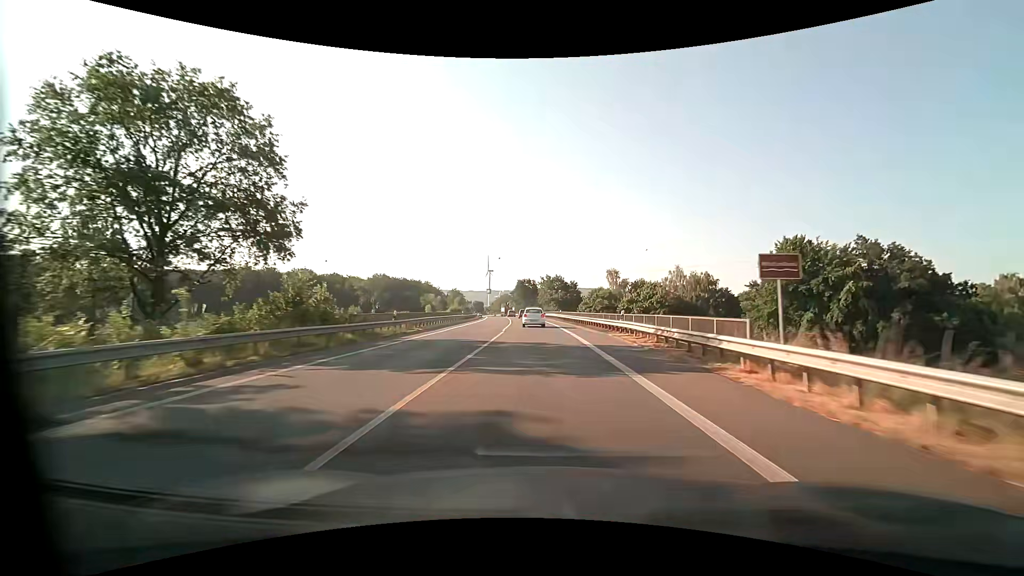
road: primary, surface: asphalt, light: Day
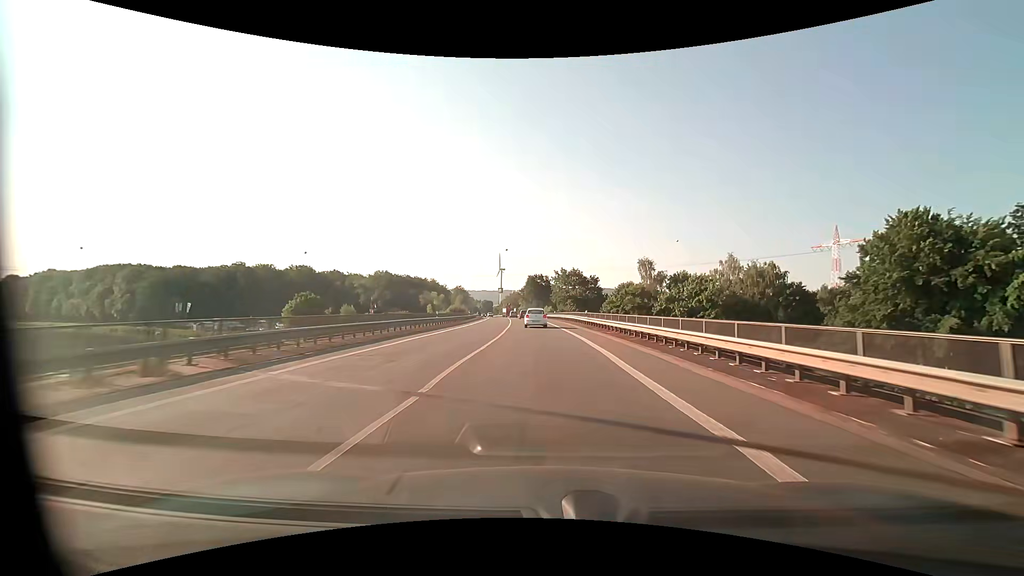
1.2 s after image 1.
(-0.3, +22.2) m; -1°
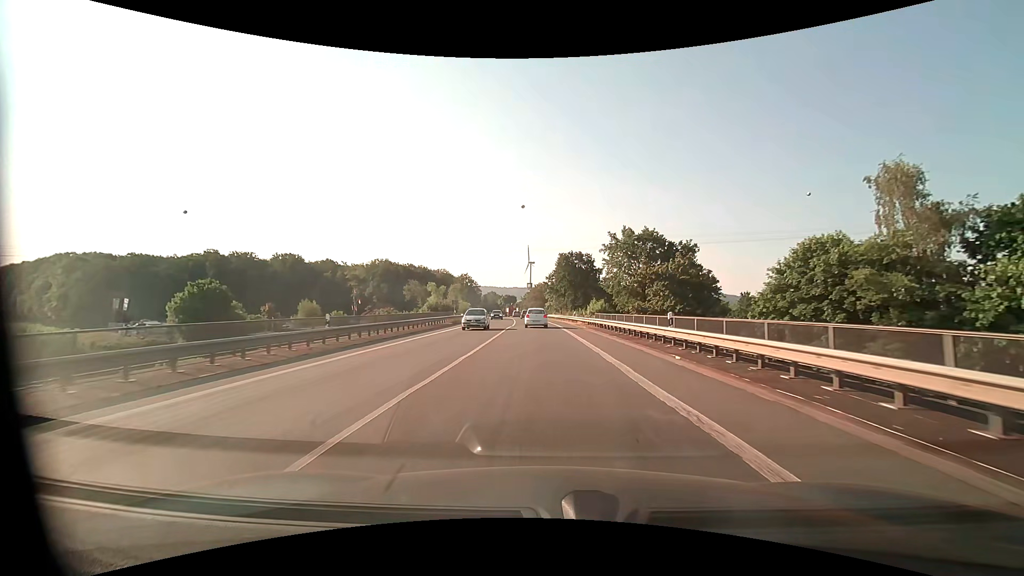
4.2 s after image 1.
(-1.7, +55.9) m; -4°
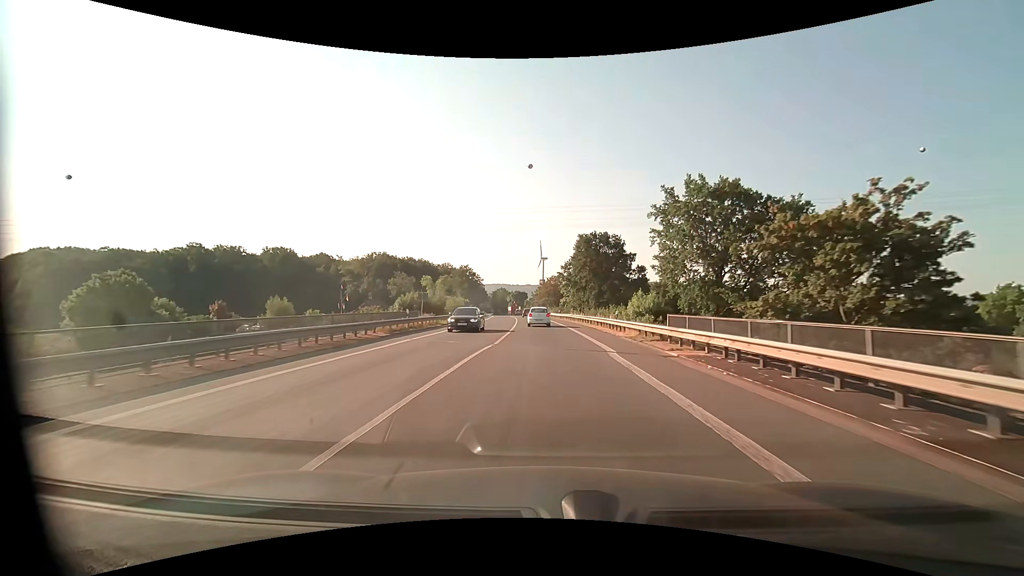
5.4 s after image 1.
(-0.3, +22.6) m; -1°
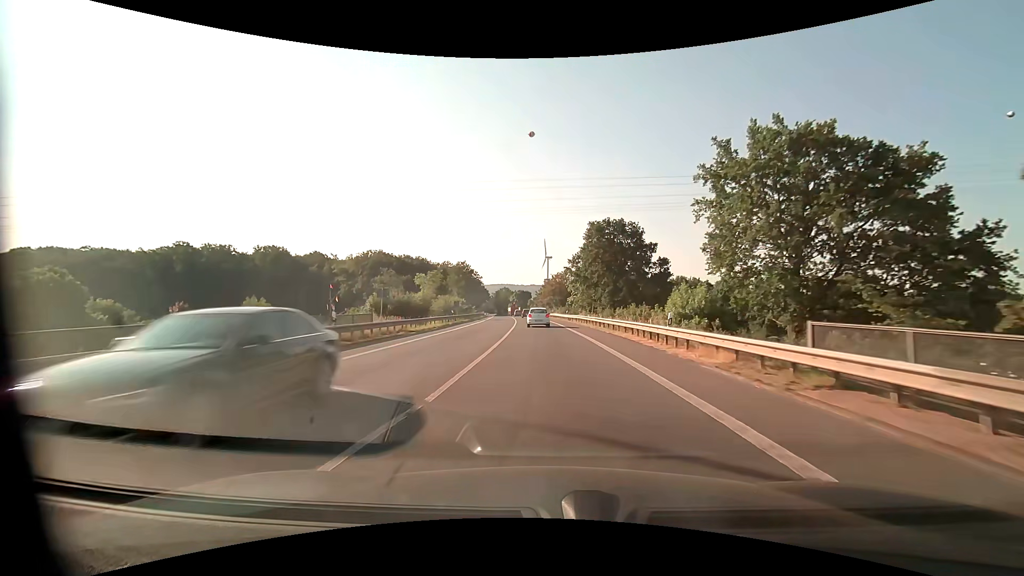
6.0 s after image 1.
(0.0, +11.4) m; -1°
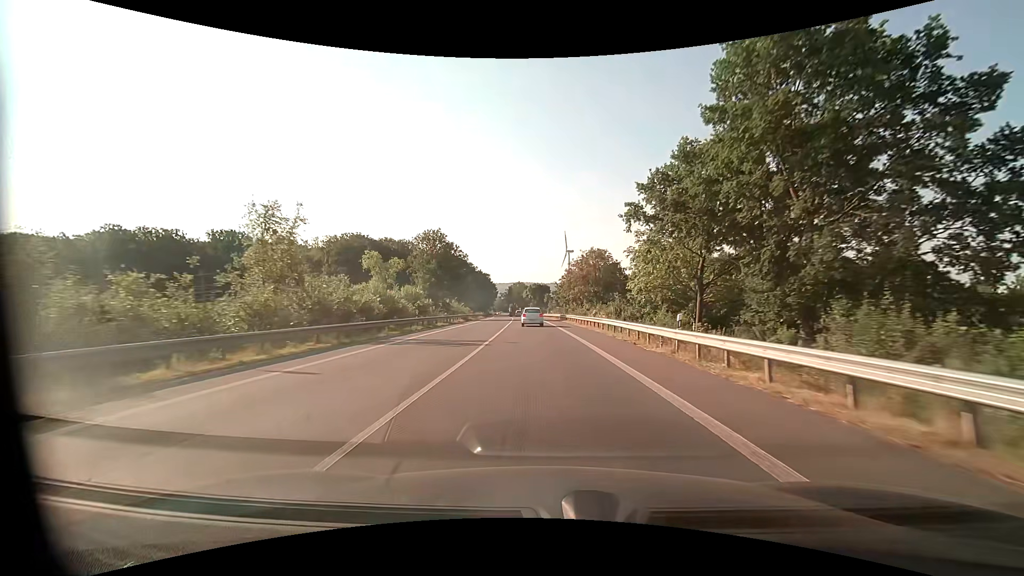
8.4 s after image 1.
(-0.8, +46.1) m; -2°
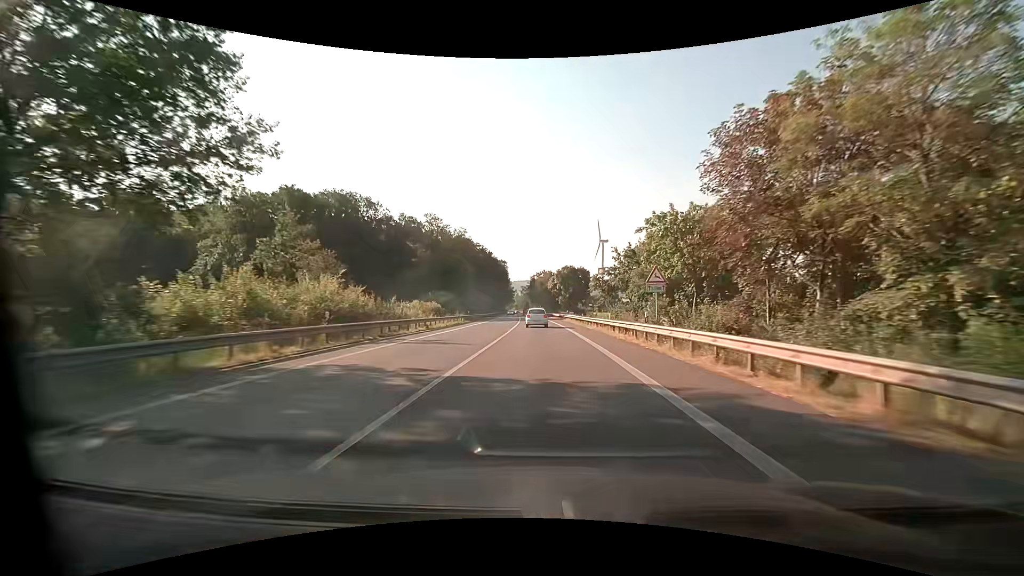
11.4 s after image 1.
(-1.7, +59.1) m; -3°
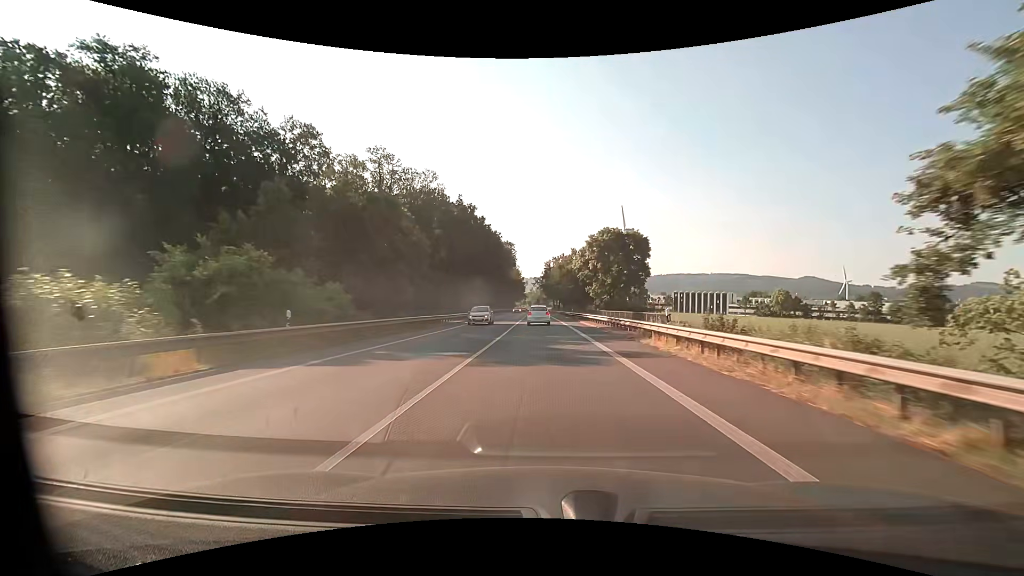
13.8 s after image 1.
(-0.8, +47.4) m; -2°
